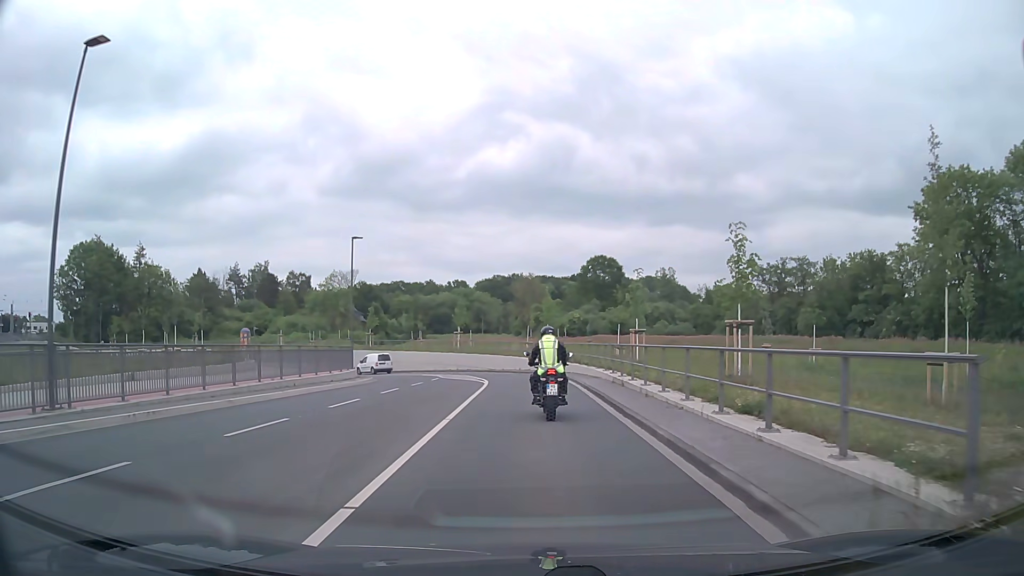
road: secondary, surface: asphalt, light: Day
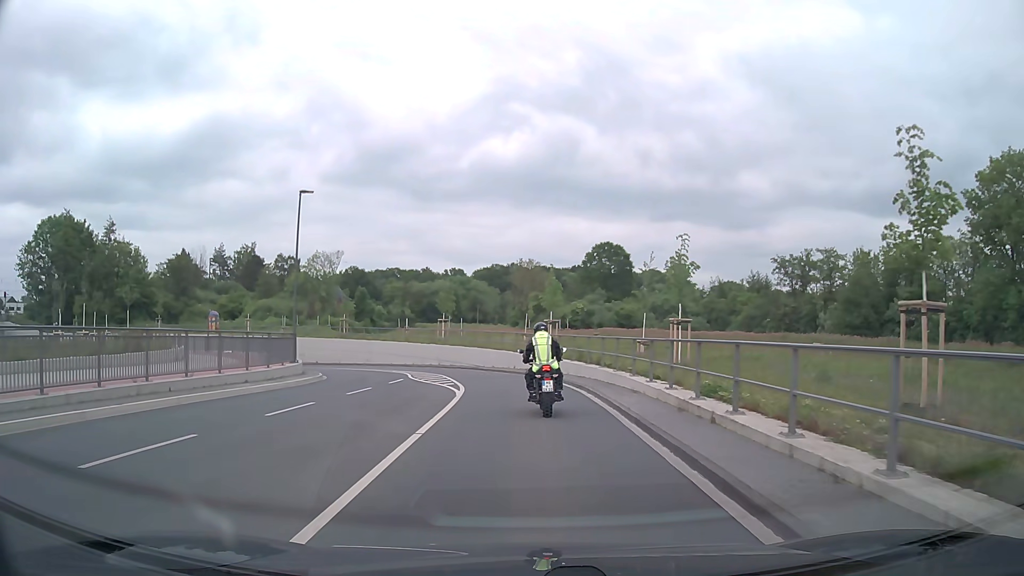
(+0.1, +9.9) m; 0°
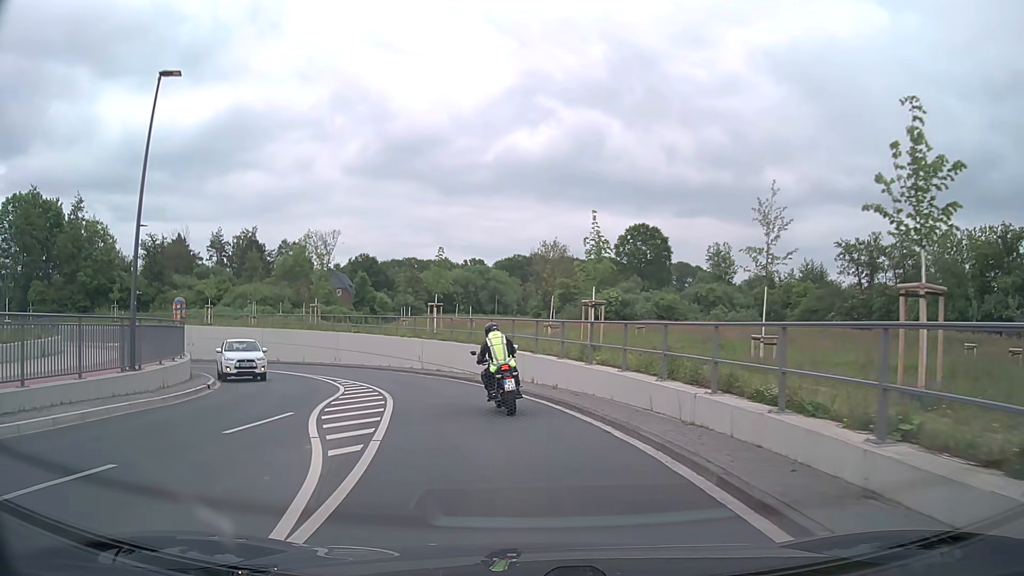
(0.0, +14.8) m; -1°
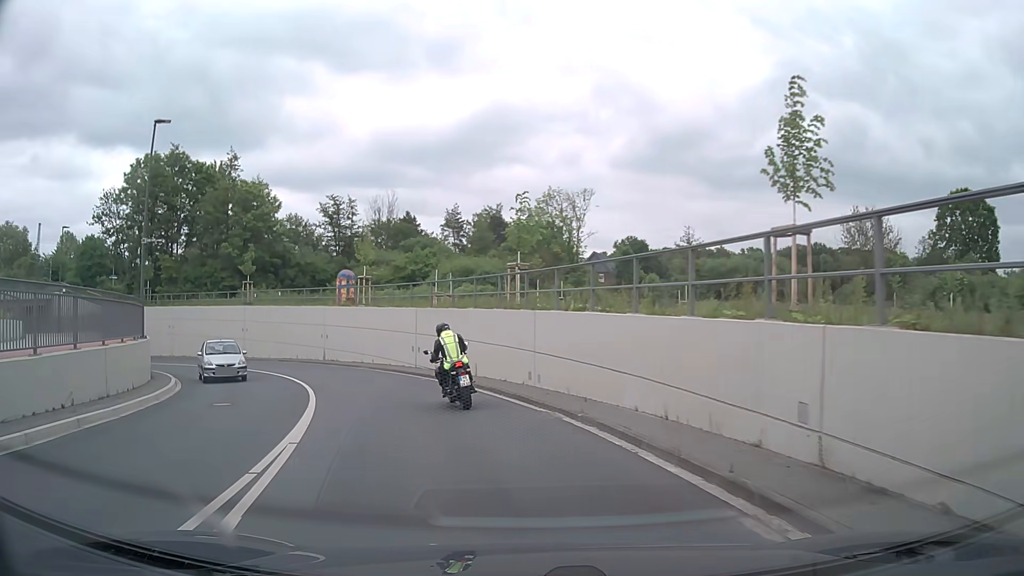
(-4.1, +23.9) m; -22°
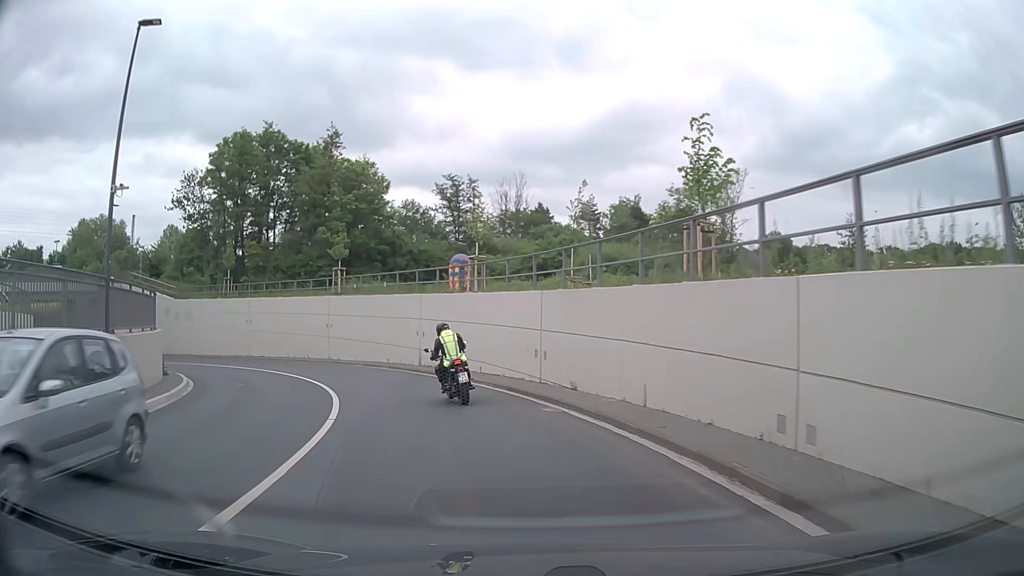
(-1.0, +9.4) m; -12°
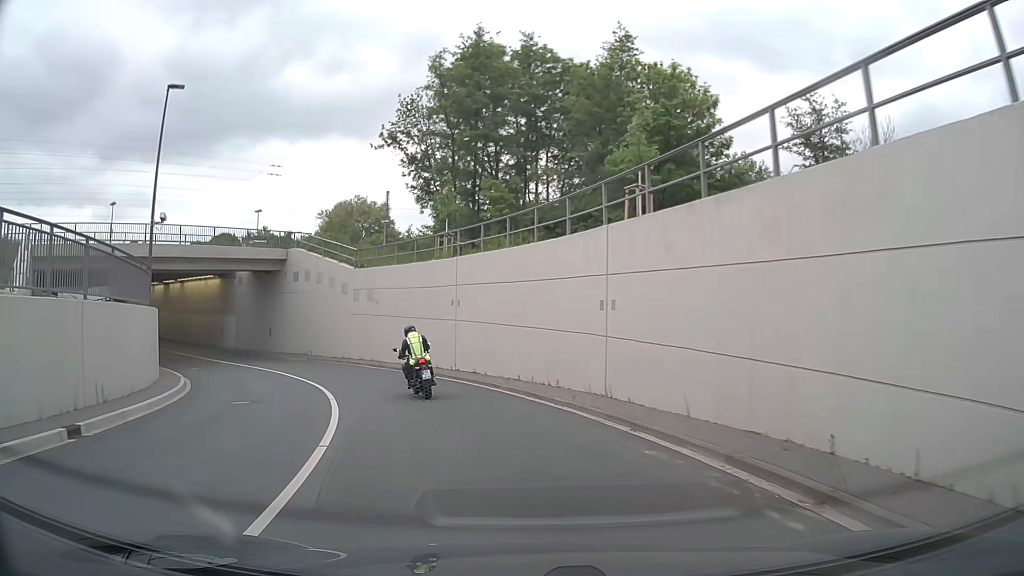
(-5.5, +23.4) m; -26°
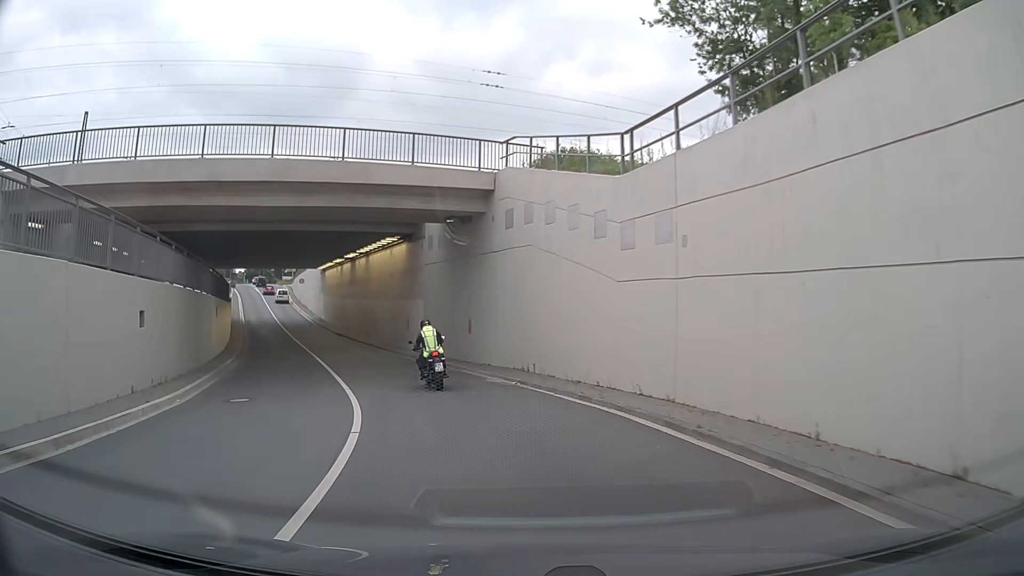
(-4.1, +19.8) m; -23°
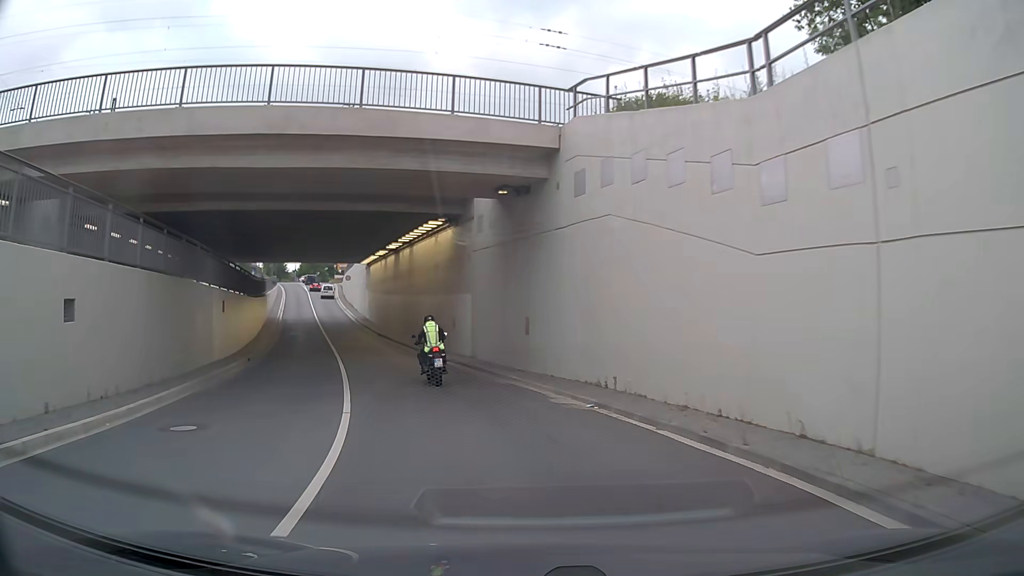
(-0.3, +5.2) m; -5°
